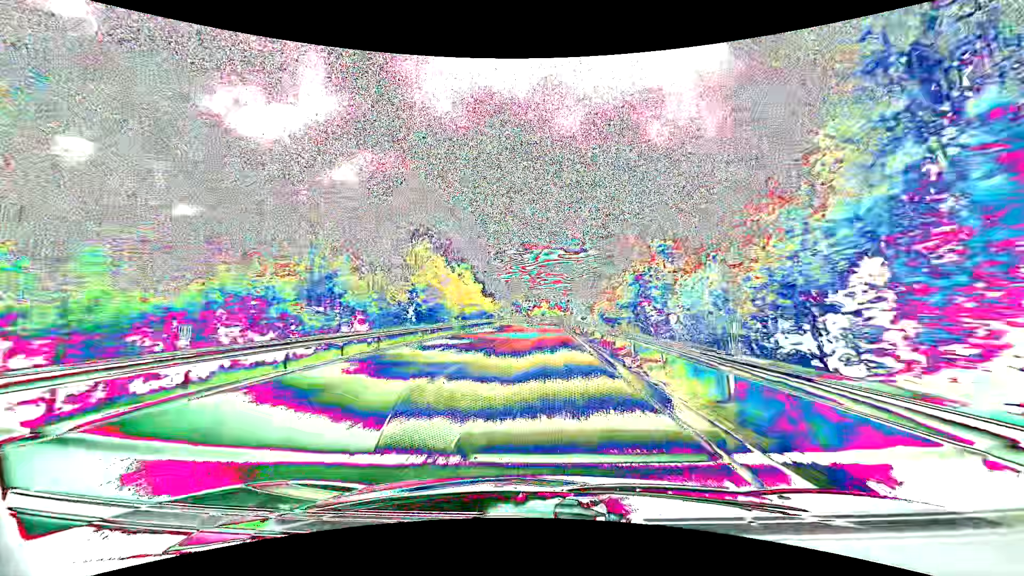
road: primary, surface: asphalt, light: Day
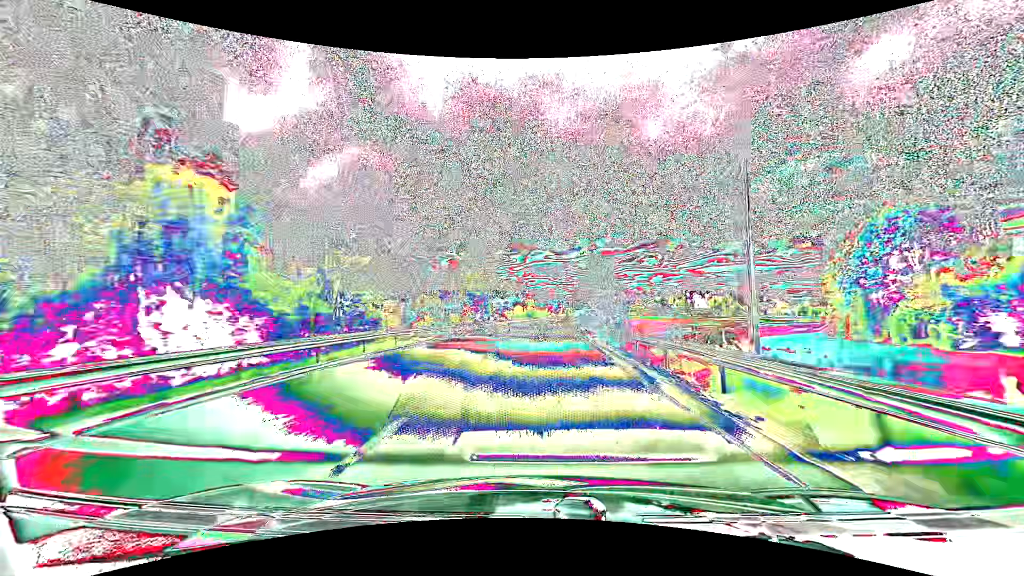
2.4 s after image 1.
(+0.6, +67.0) m; +1°
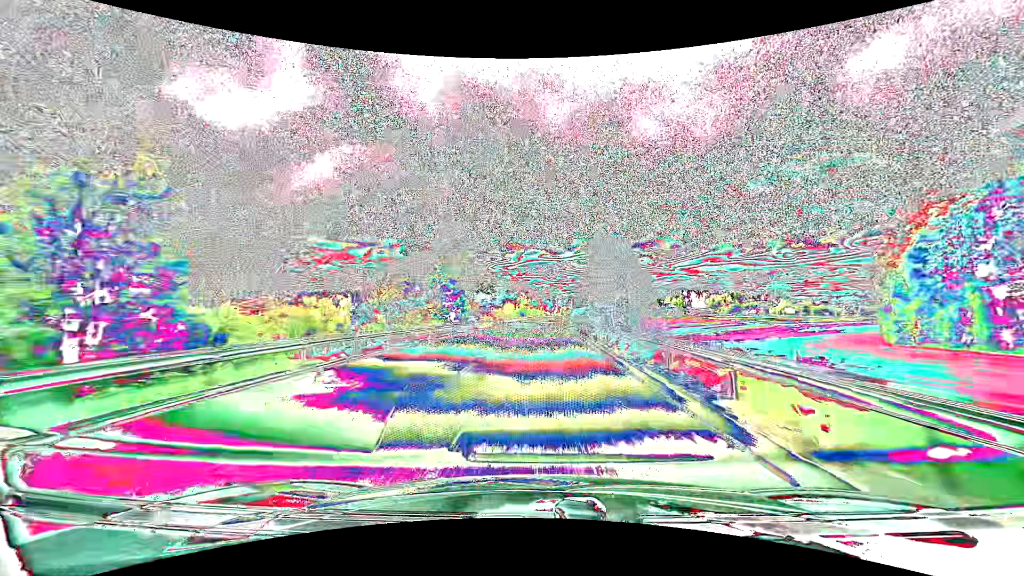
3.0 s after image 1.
(+0.1, +16.8) m; +1°
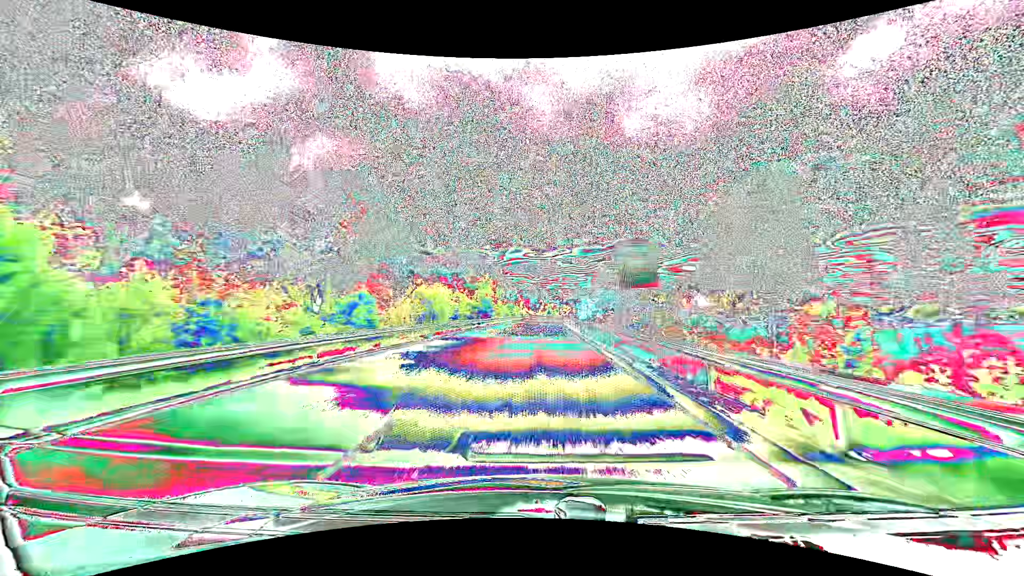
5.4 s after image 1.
(+1.0, +67.3) m; +2°
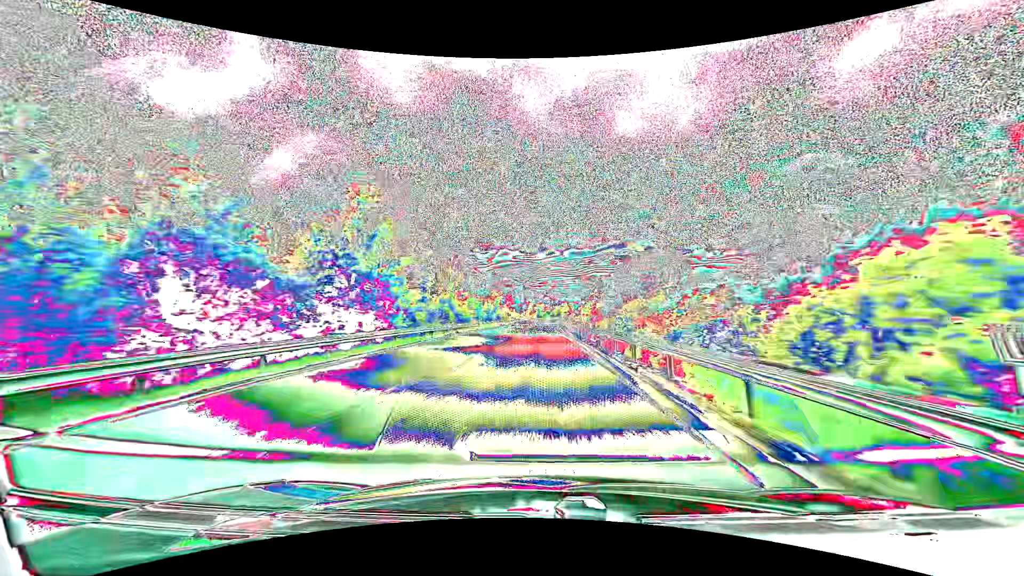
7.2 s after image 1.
(+0.6, +50.6) m; +1°
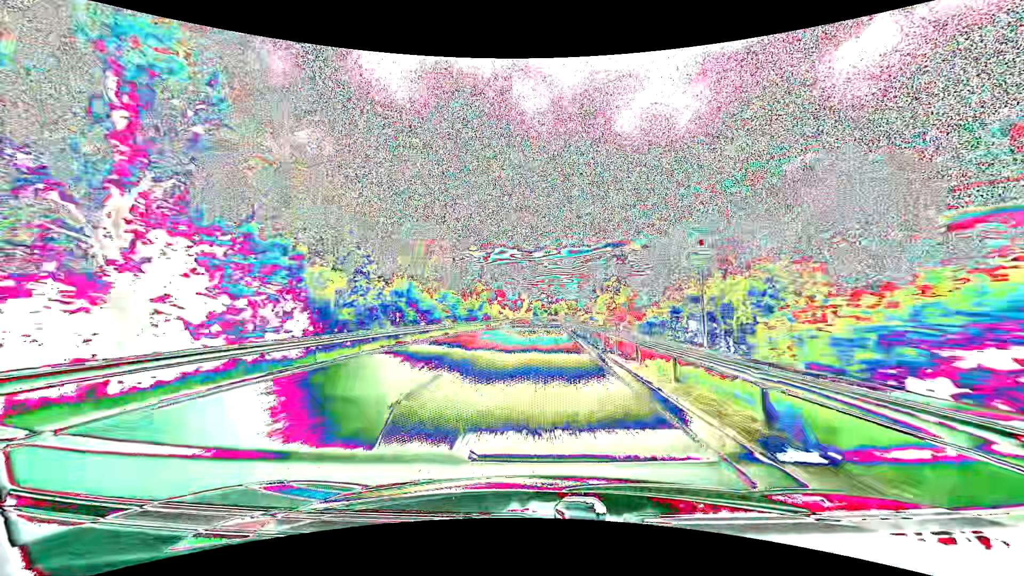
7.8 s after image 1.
(+0.1, +16.9) m; 0°
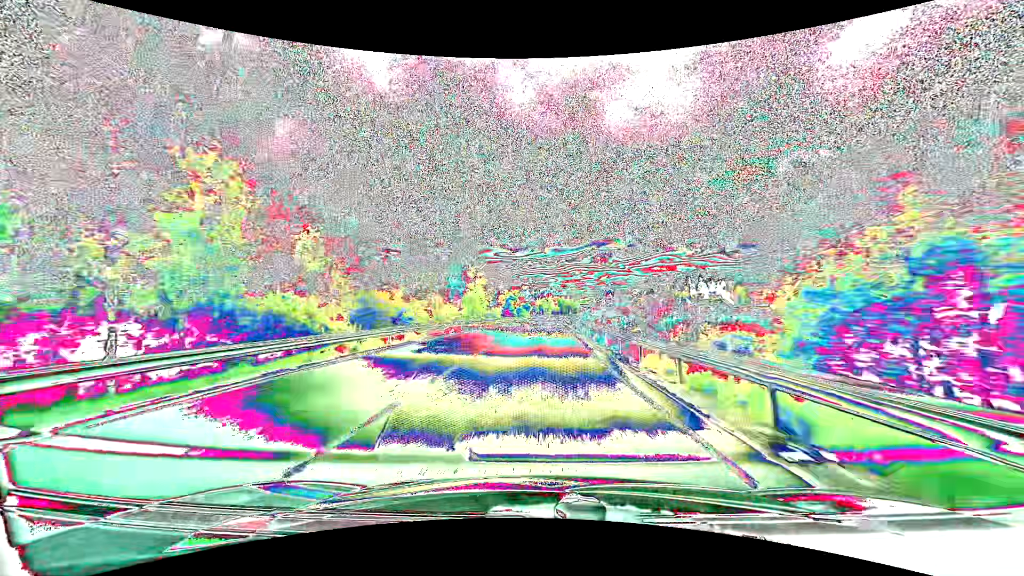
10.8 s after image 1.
(+1.6, +84.6) m; +2°
(0, +10) (0, +20) (0, +30) (0, +40) (+1, +50) (+1, +60) (+1, +70) (+2, +80) (+2, +90) (+3, +100) m
